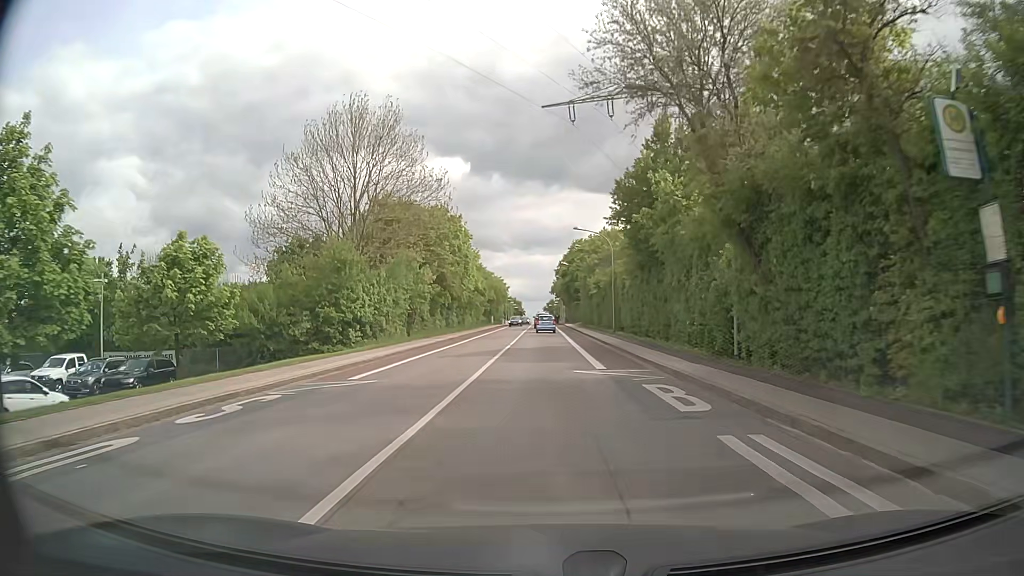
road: tertiary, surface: asphalt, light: Day
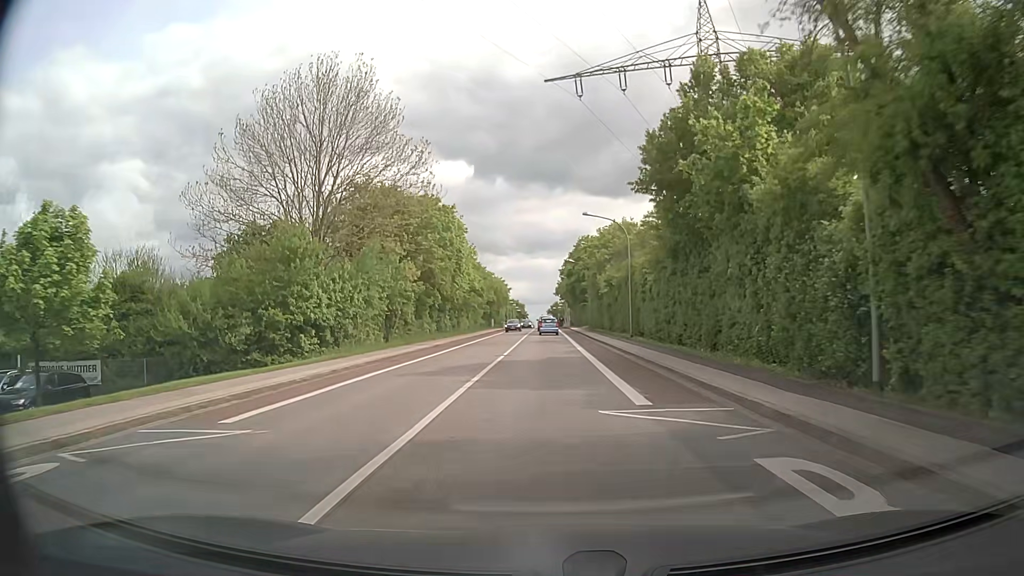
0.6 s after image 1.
(0.0, +7.6) m; 0°
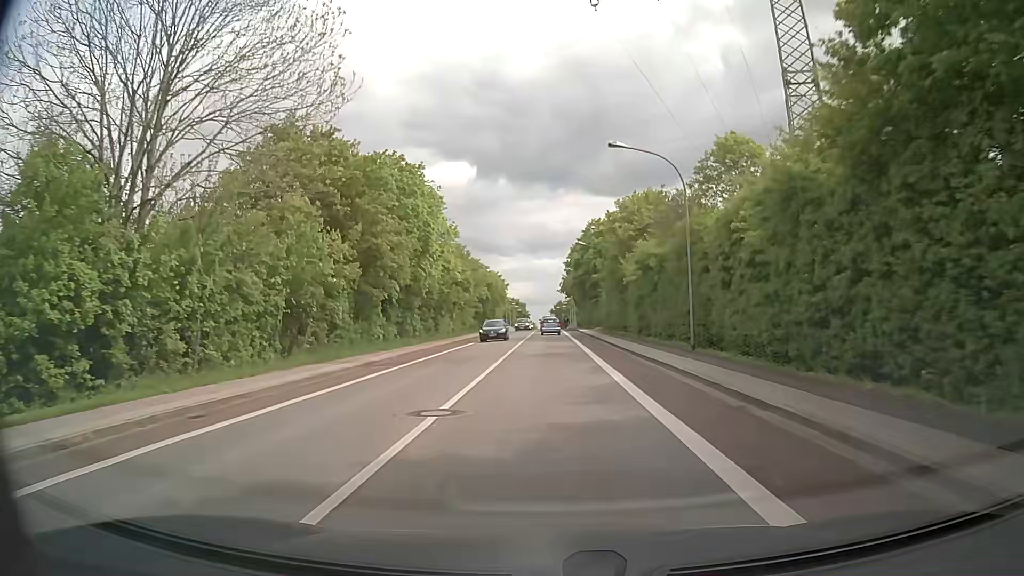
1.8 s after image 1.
(0.0, +15.8) m; 0°
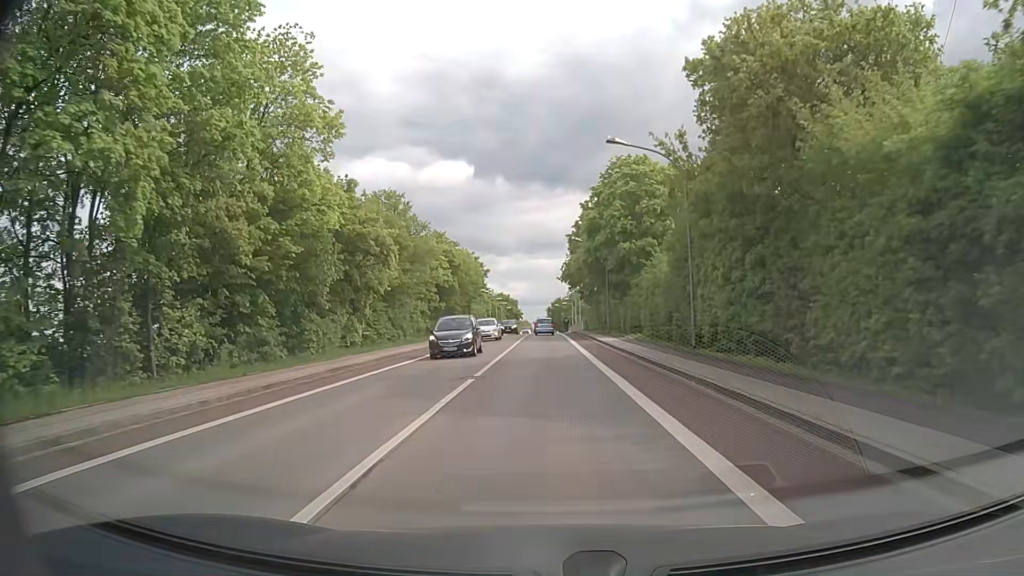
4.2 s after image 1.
(+0.2, +30.5) m; +1°
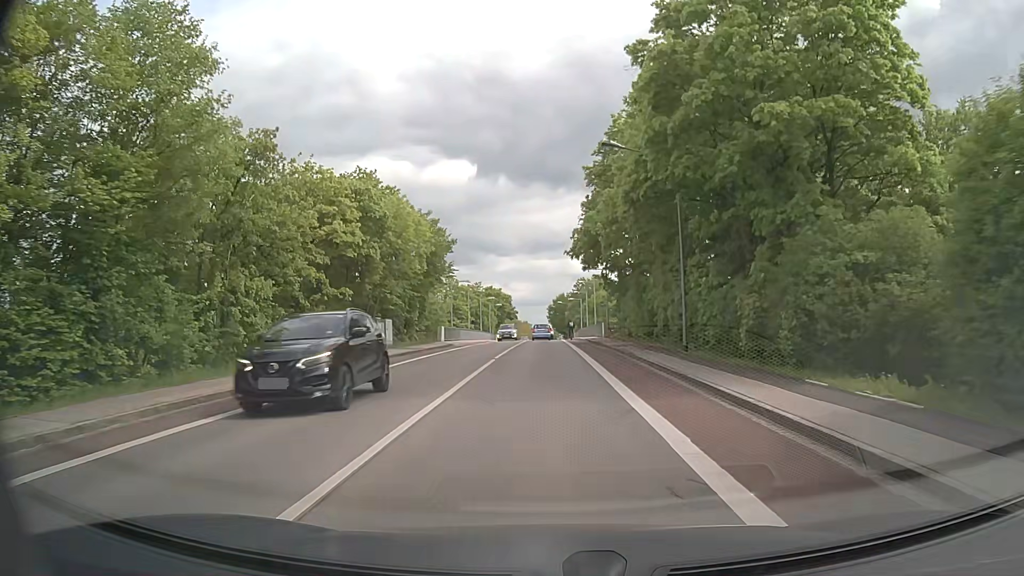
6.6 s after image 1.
(0.0, +28.6) m; 0°
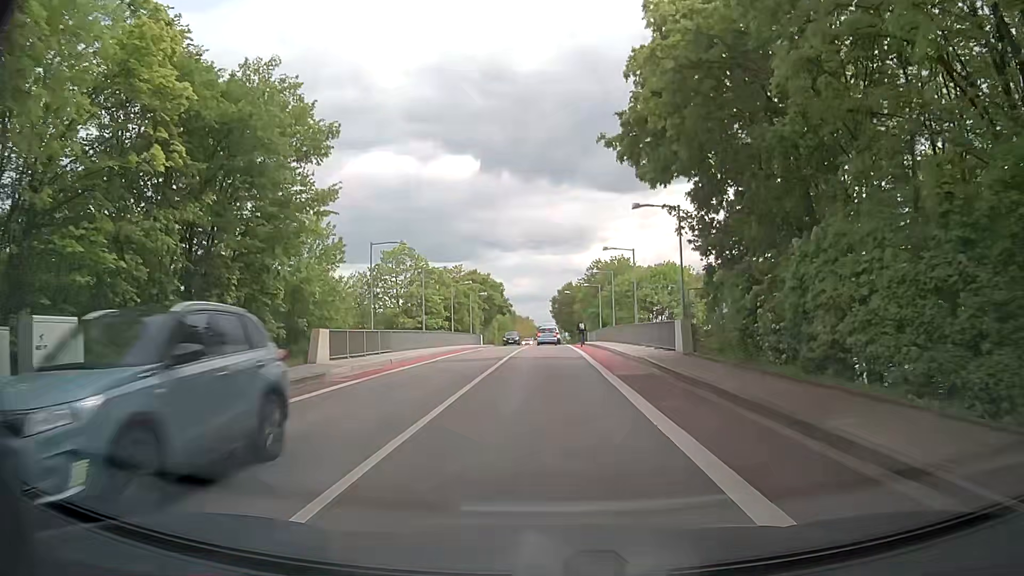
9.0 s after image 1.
(-0.2, +28.3) m; 0°
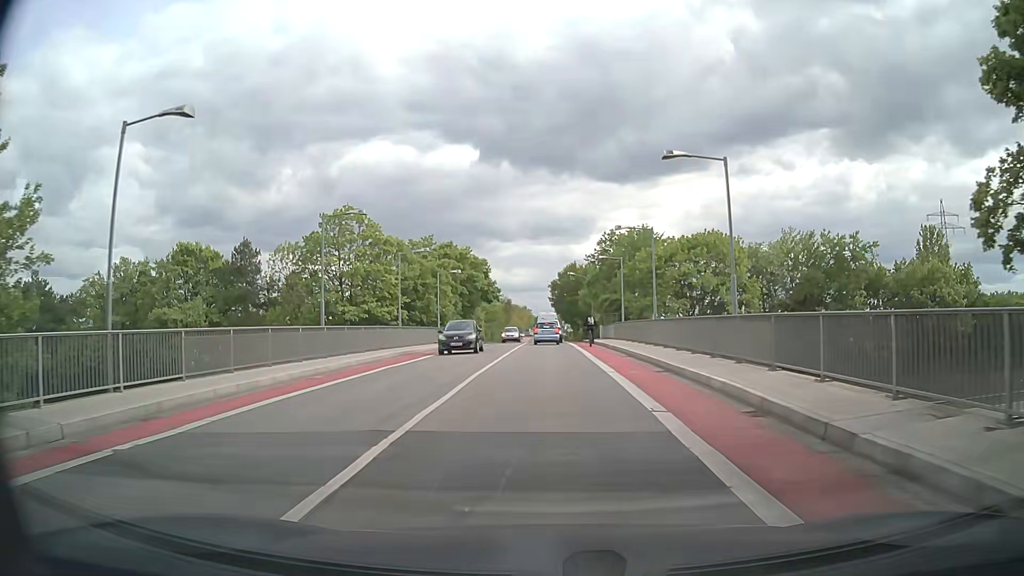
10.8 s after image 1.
(0.0, +20.0) m; 0°
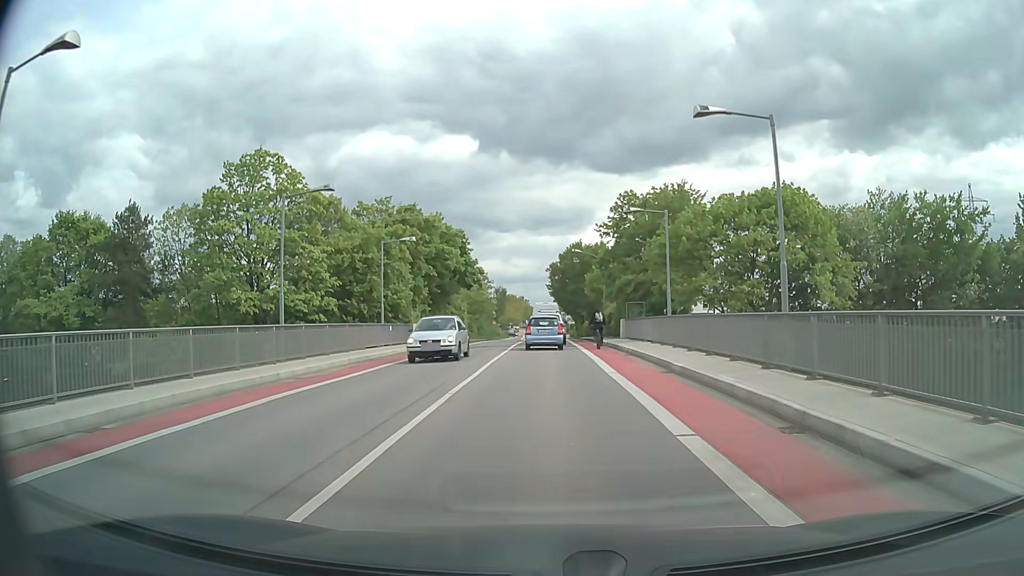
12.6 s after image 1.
(0.0, +16.8) m; 0°
